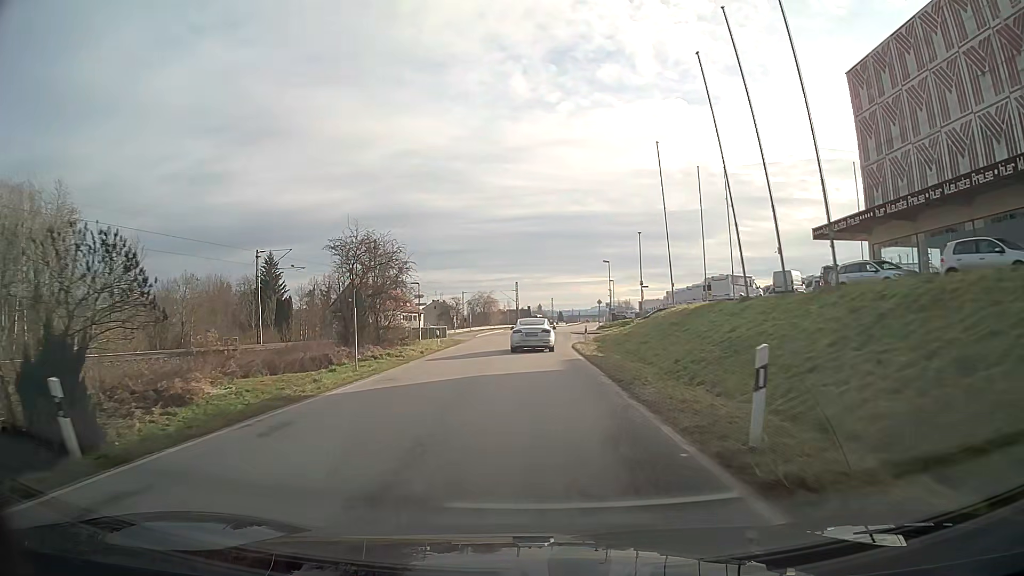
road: unclassified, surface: asphalt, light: Day
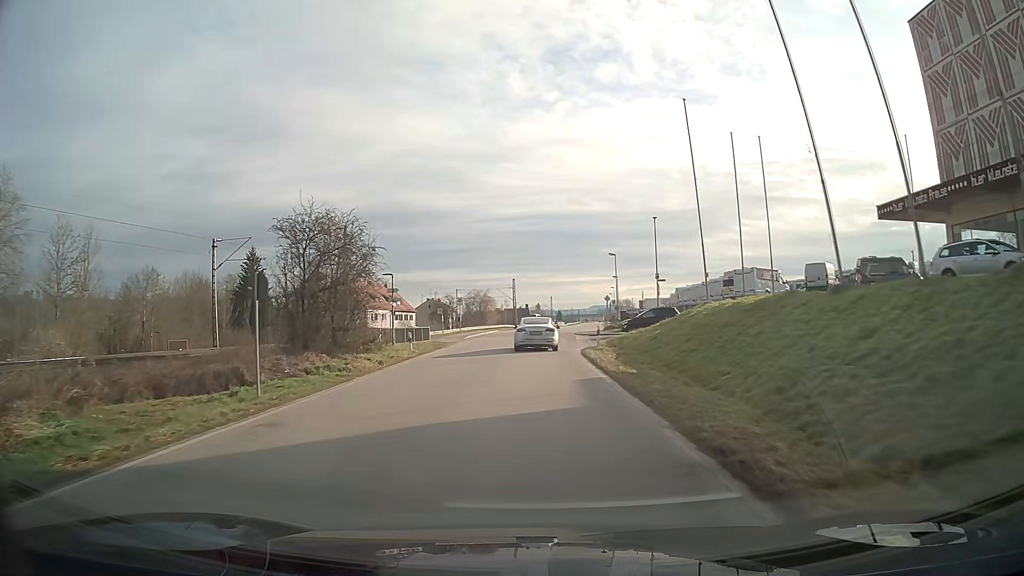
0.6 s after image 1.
(0.0, +8.1) m; 0°
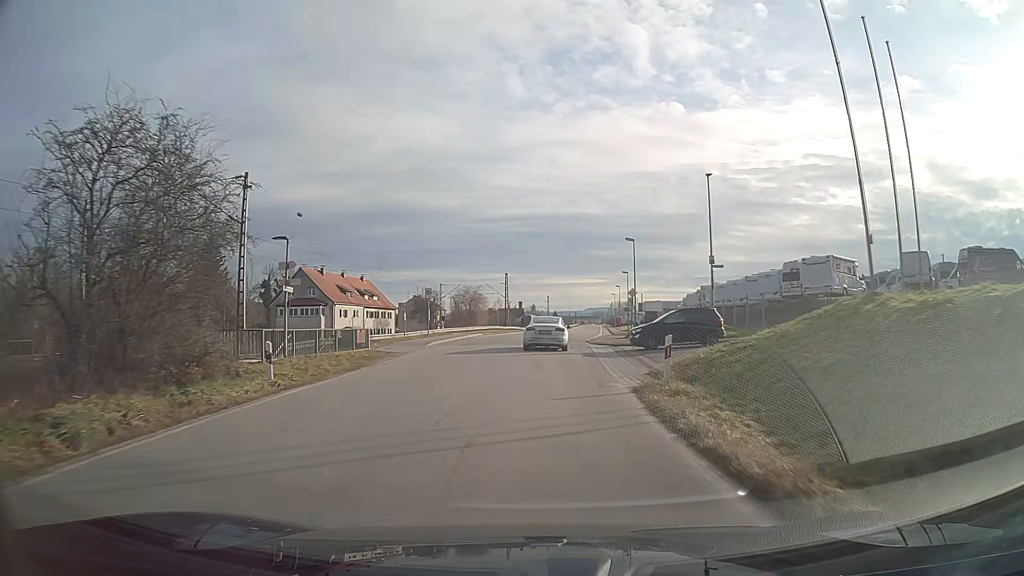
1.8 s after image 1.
(+0.1, +16.2) m; +1°
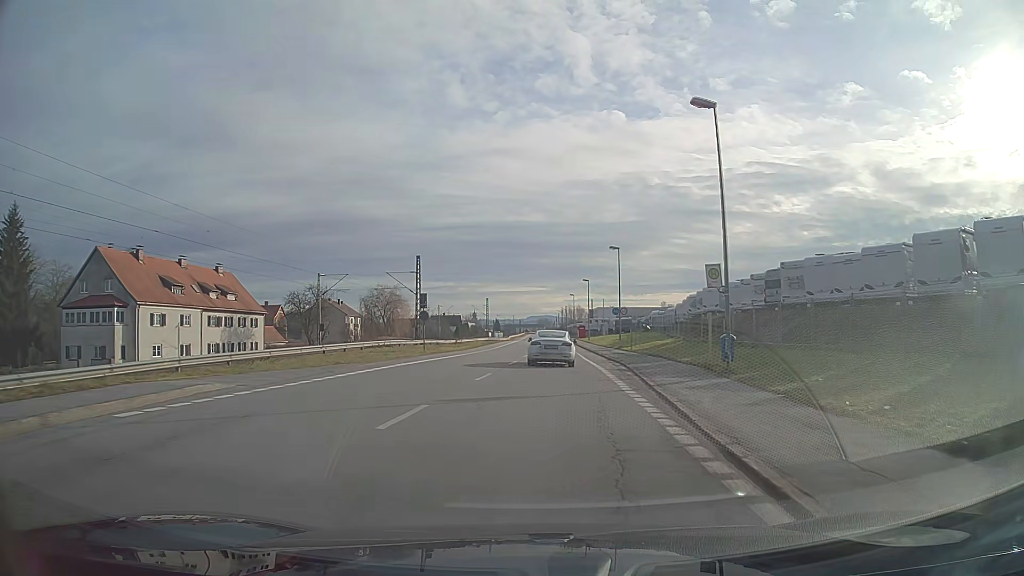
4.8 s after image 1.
(+1.6, +39.2) m; +5°
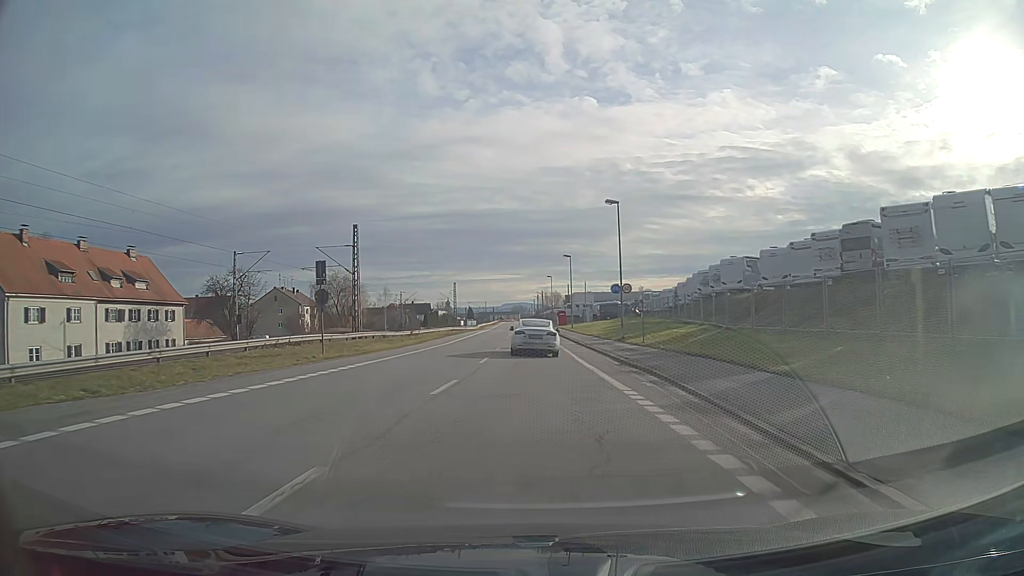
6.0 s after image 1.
(+0.3, +15.1) m; +2°
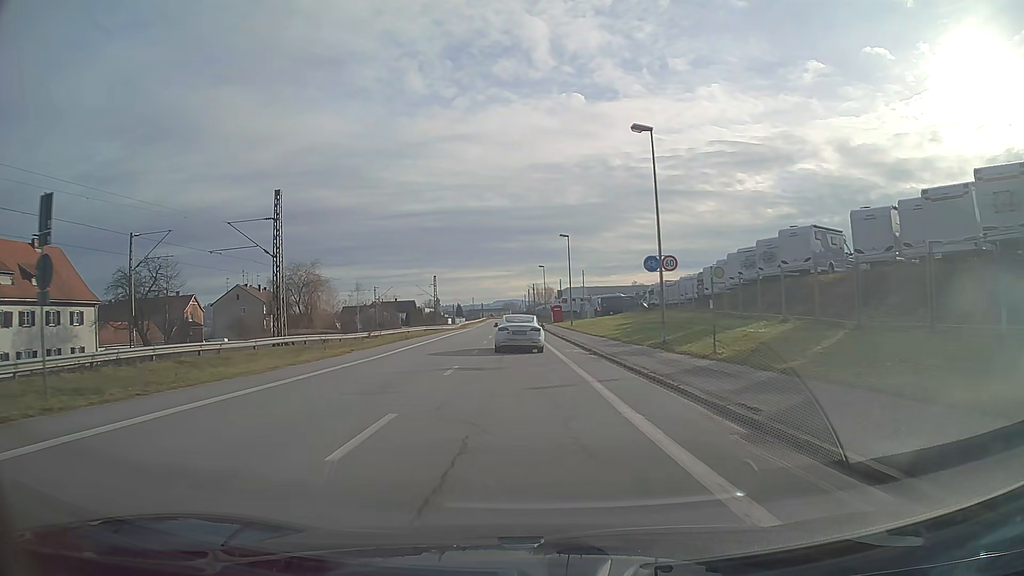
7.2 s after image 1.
(+0.1, +14.9) m; 0°
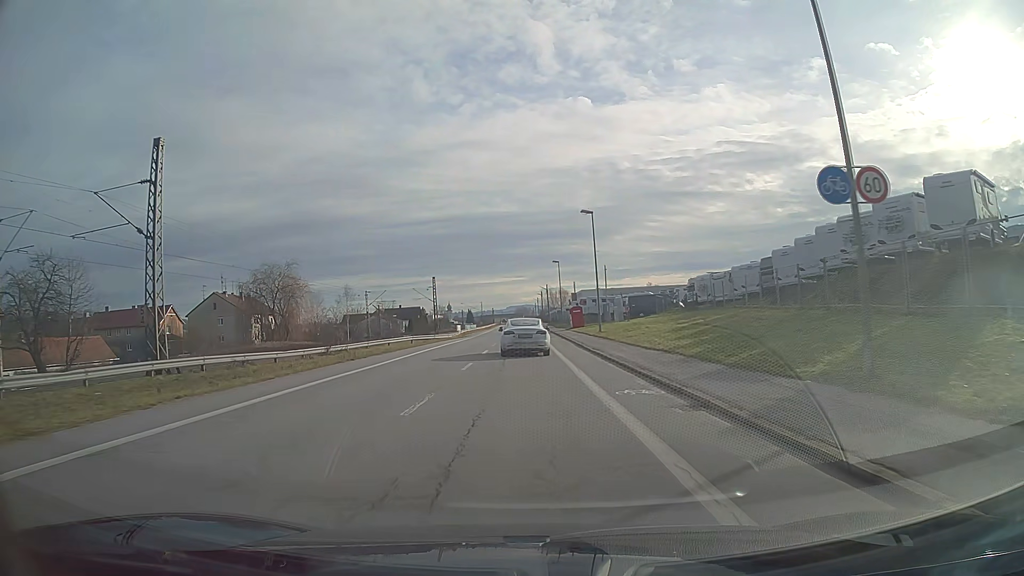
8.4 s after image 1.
(-0.1, +14.8) m; -1°
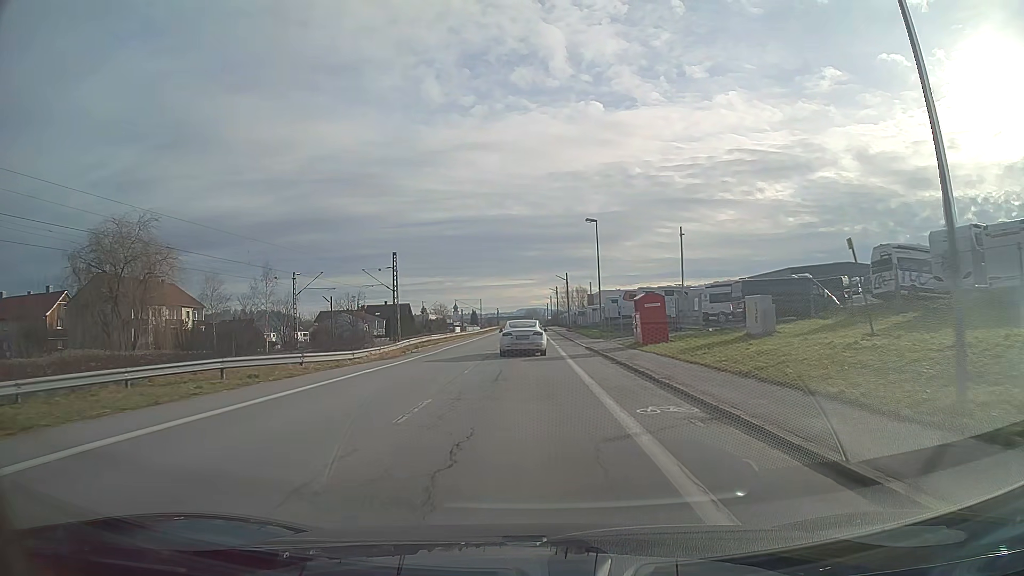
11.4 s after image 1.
(-0.3, +37.1) m; -1°
